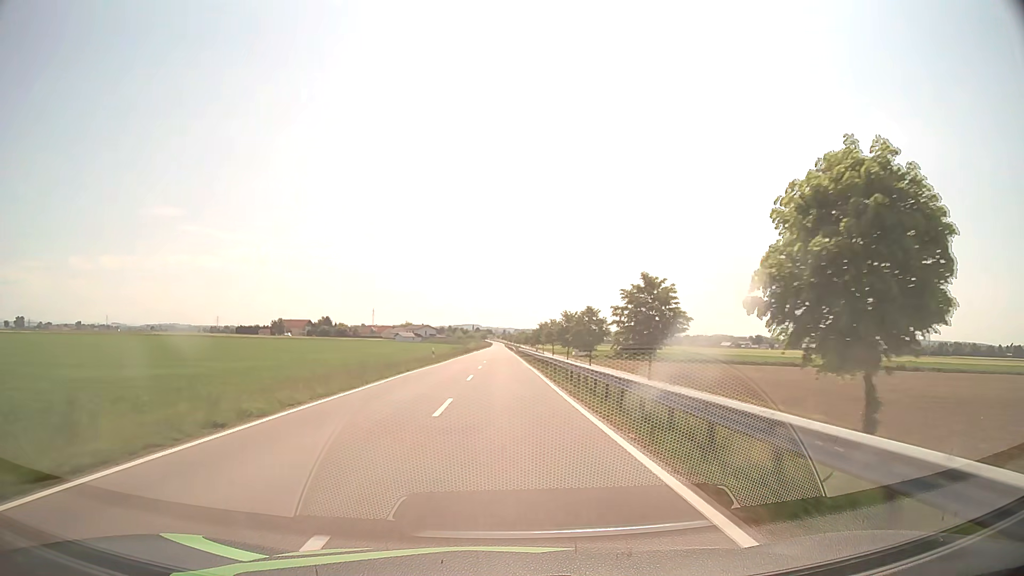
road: tertiary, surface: asphalt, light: Day
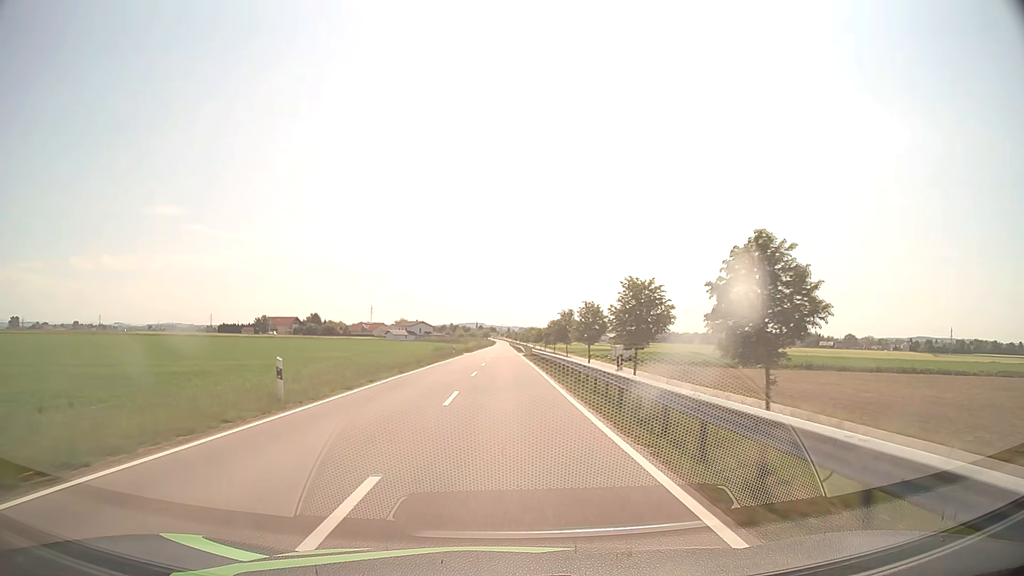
(-0.1, +33.9) m; 0°
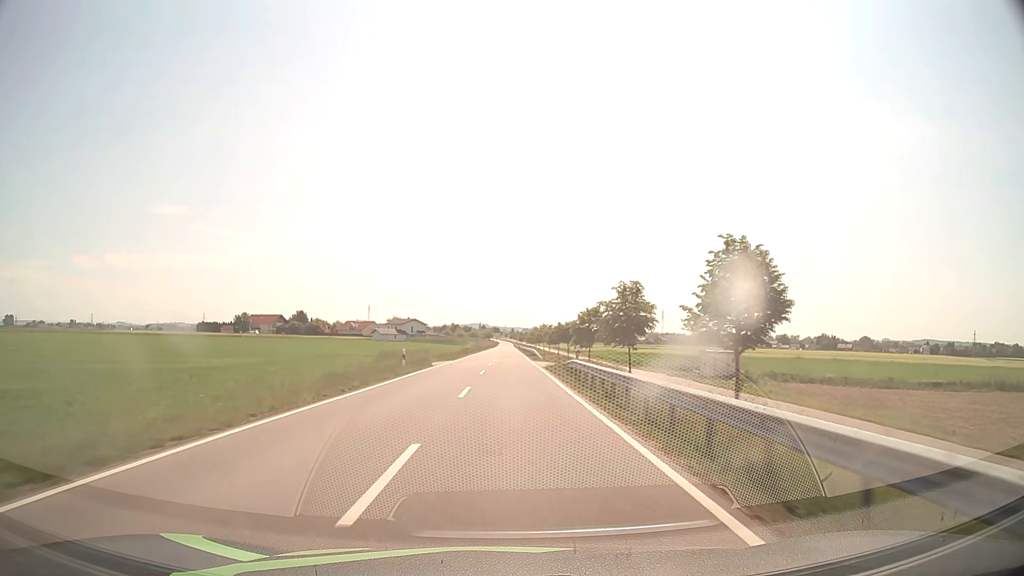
(-0.1, +33.9) m; 0°
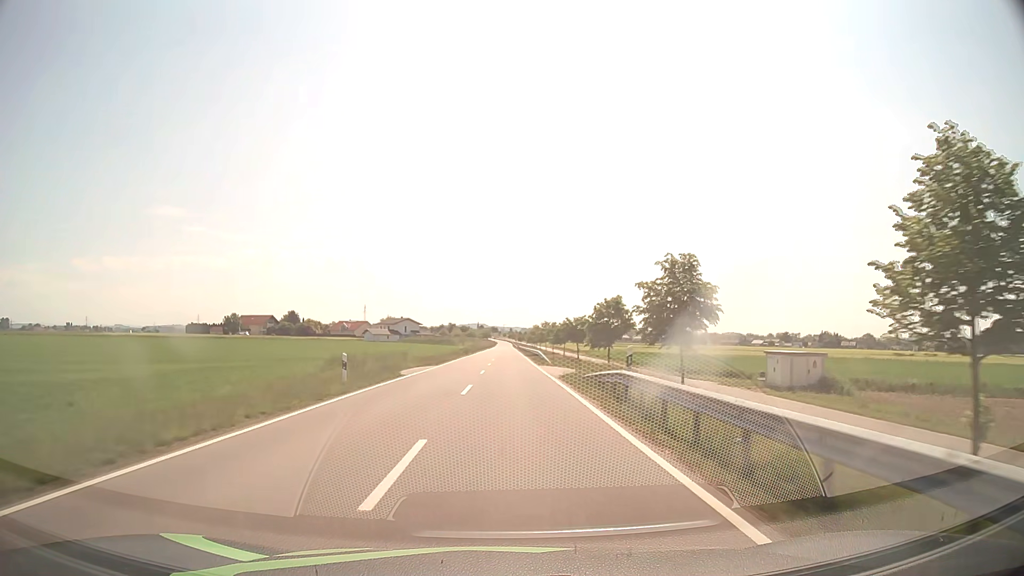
(0.0, +11.3) m; 0°
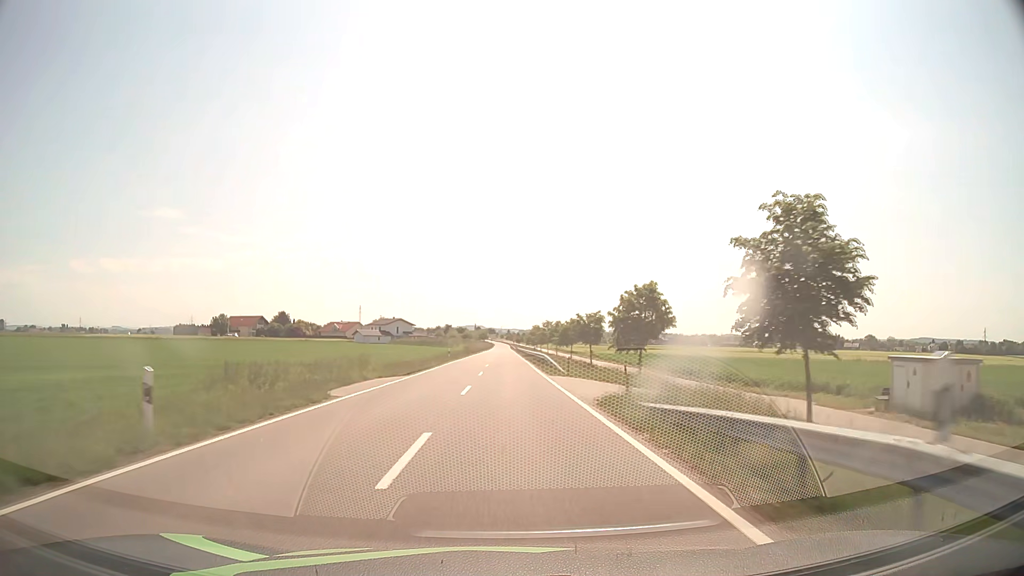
(0.0, +11.3) m; 0°
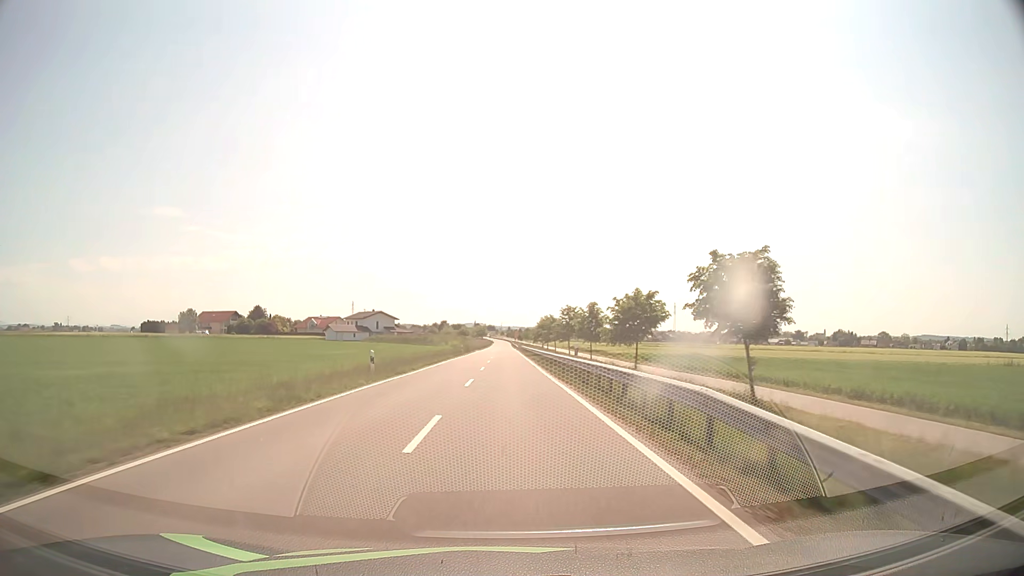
(0.0, +34.0) m; 0°
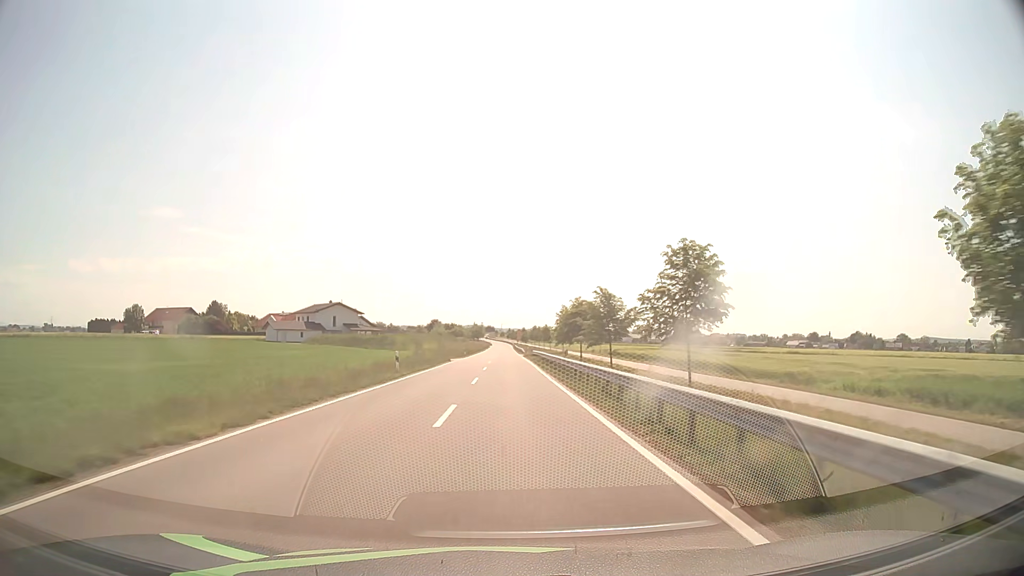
(-0.1, +45.3) m; 0°
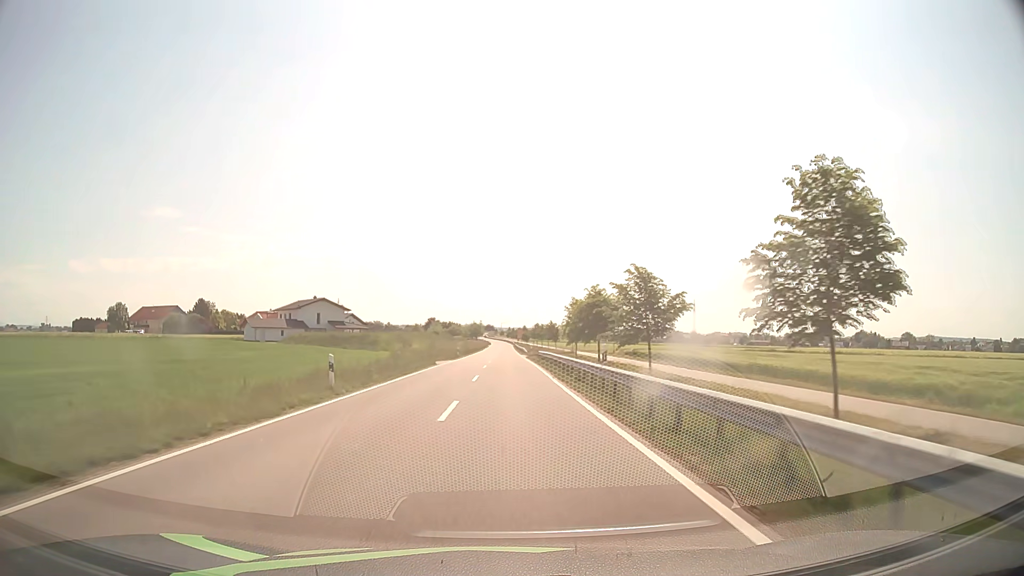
(0.0, +11.3) m; 0°
(0, +10) (0, +20) (0, +30) (0, +40) (0, +50) (0, +60) (0, +70) (0, +80) (0, +90) (0, +100) m
